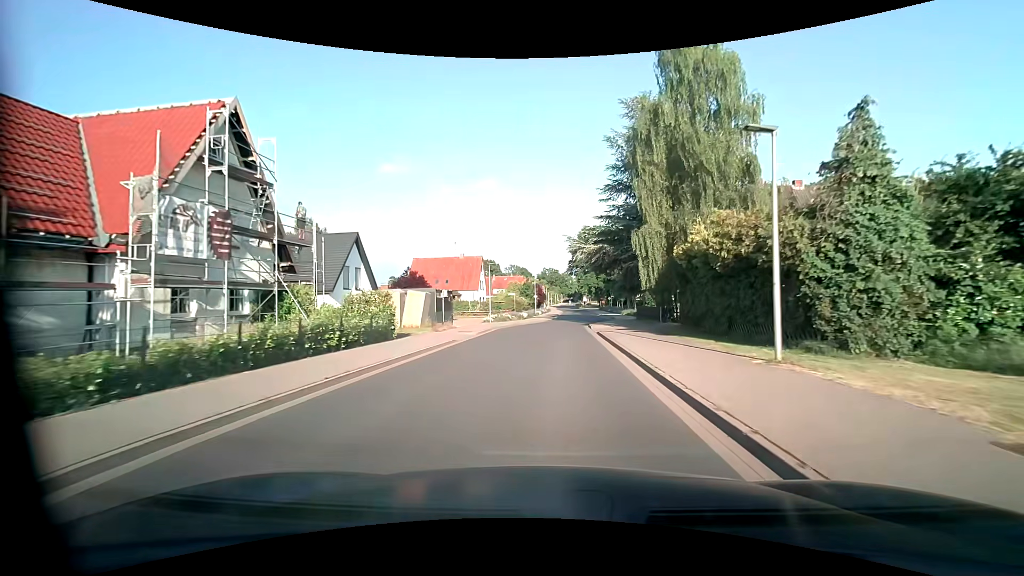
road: unclassified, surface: asphalt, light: Day
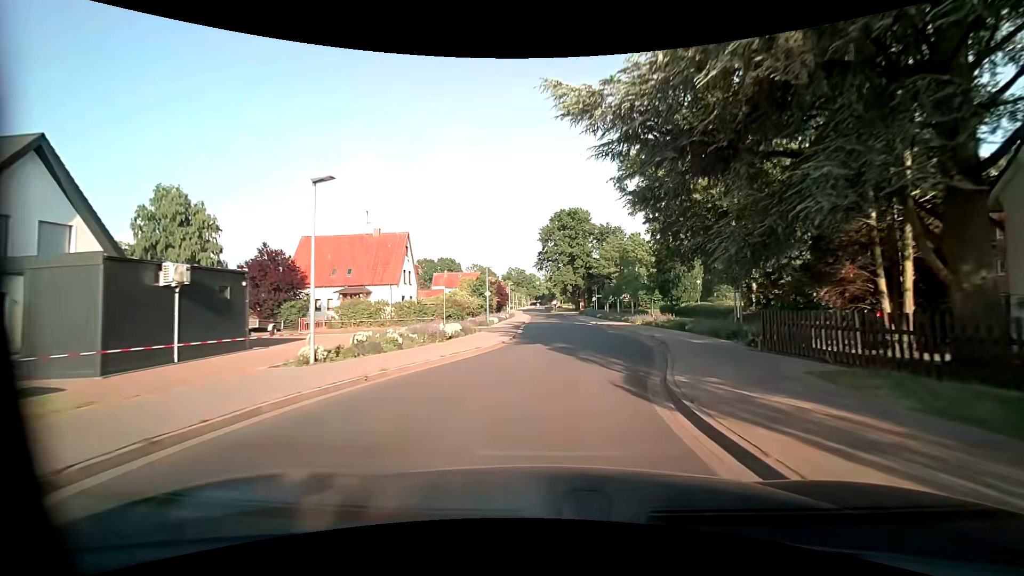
(+0.6, +27.8) m; +3°
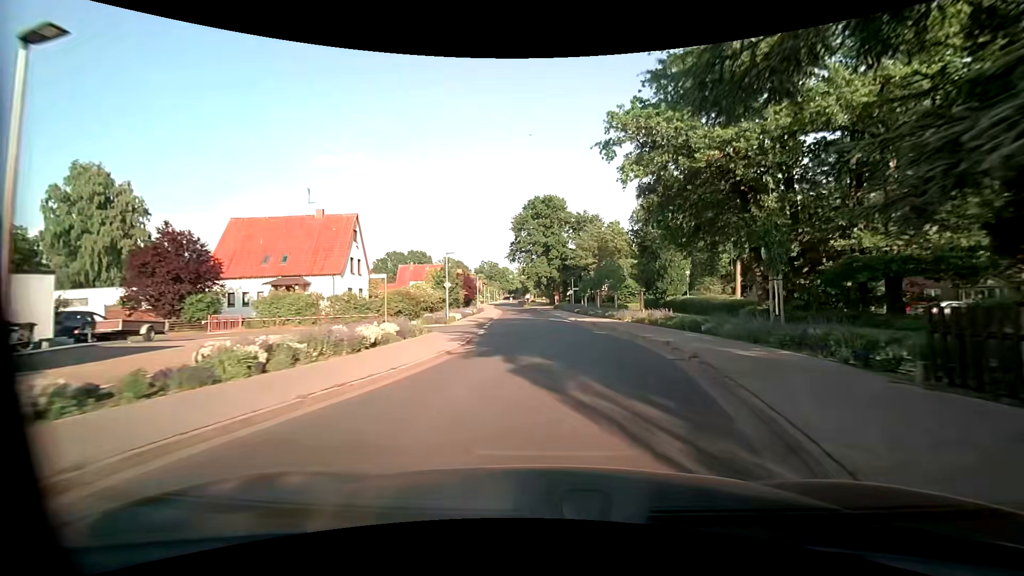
(+0.2, +6.9) m; +3°
(0, +10) (+1, +20) (+1, +30) (+1, +40) (0, +50) (-1, +60) (-2, +70) (-3, +80) (-4, +90) (-6, +100) m
